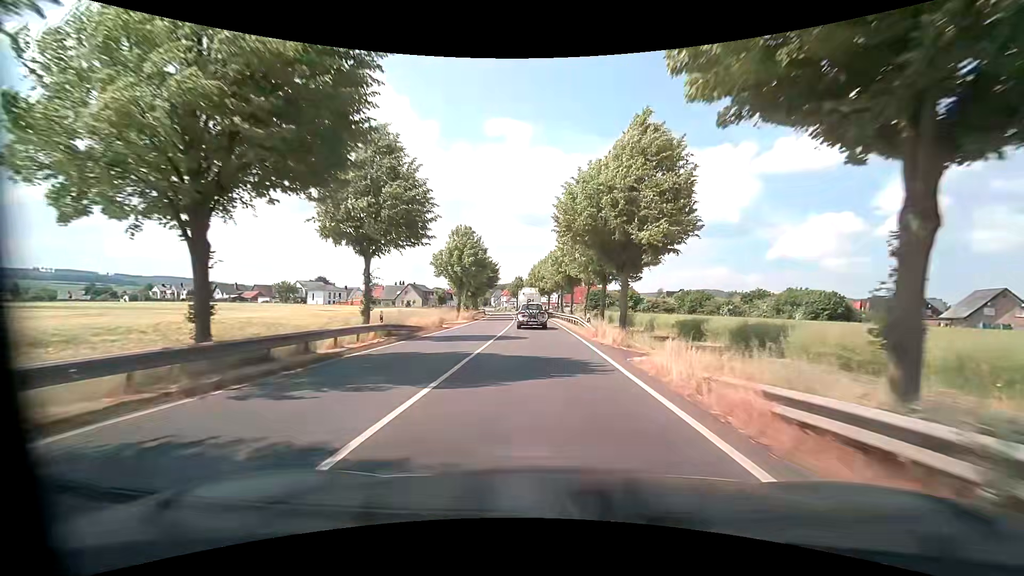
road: primary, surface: asphalt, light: Day
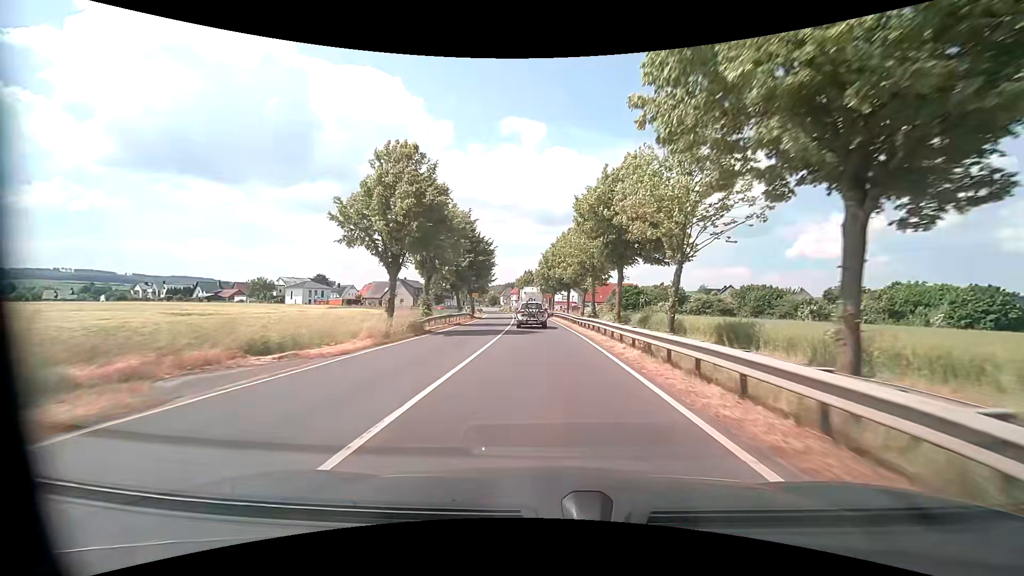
(-0.2, +26.9) m; -1°
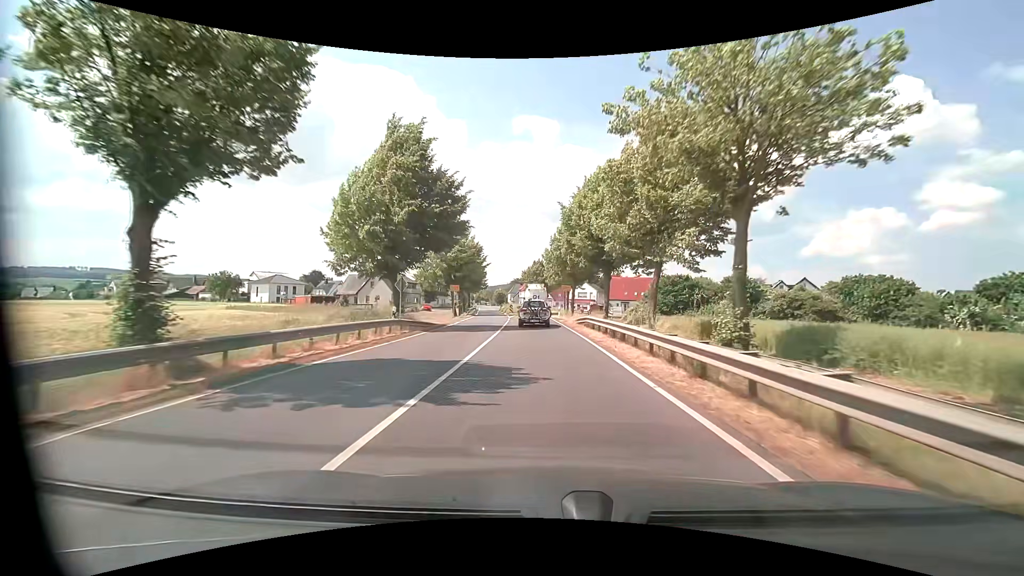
(-0.5, +26.4) m; -2°
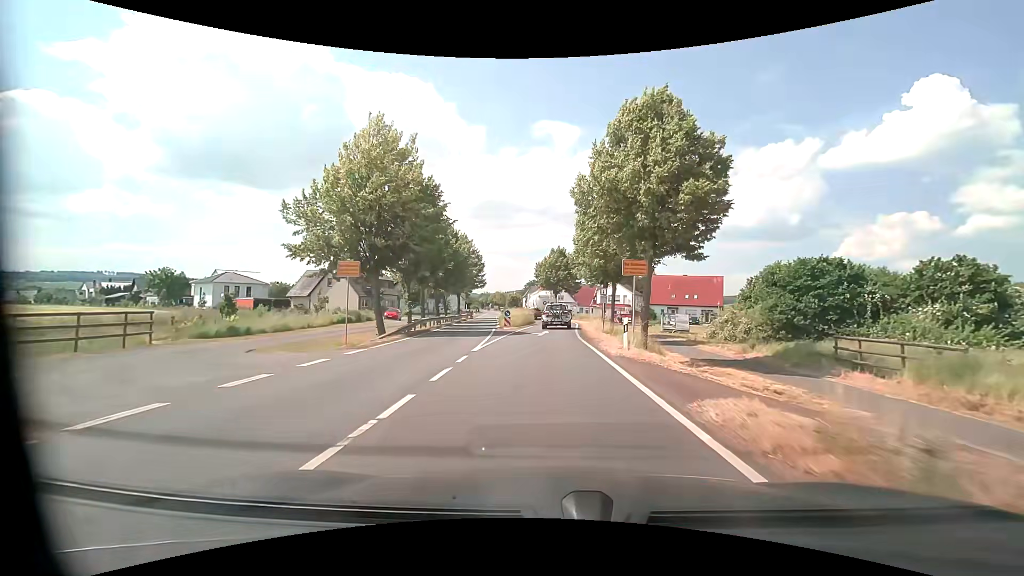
(-0.4, +30.7) m; -2°
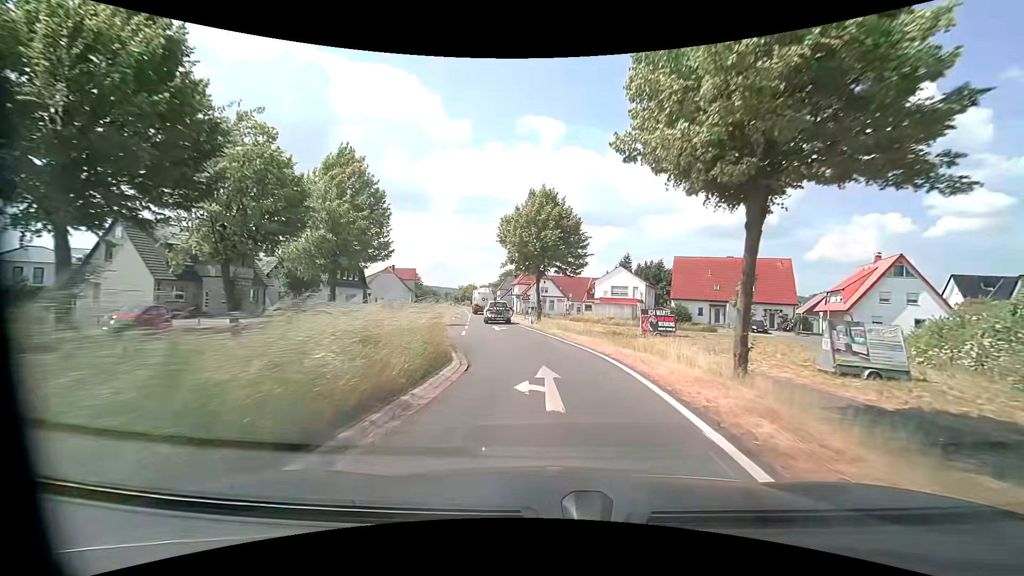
(+0.3, +37.4) m; +1°
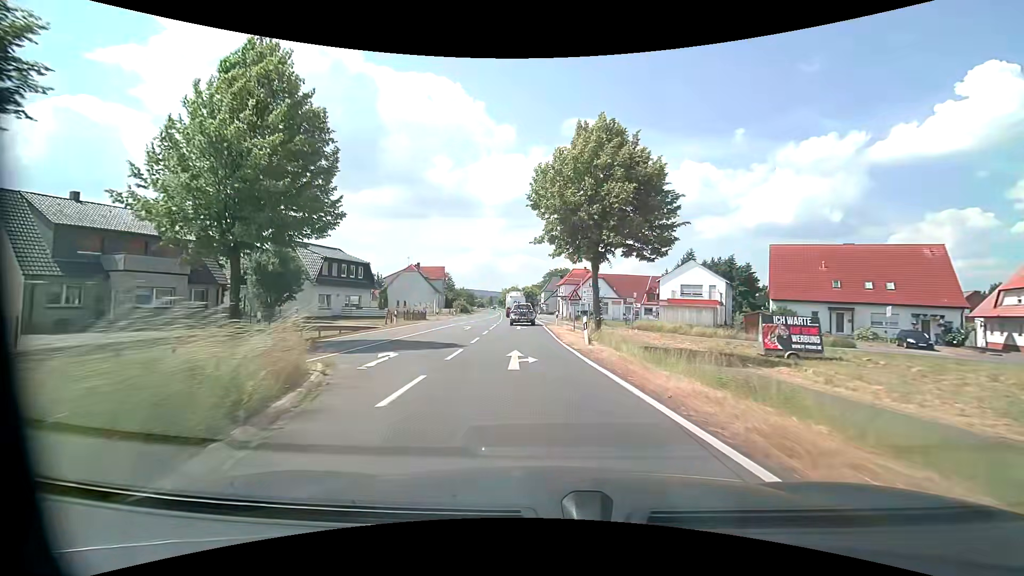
(-0.5, +15.4) m; -4°
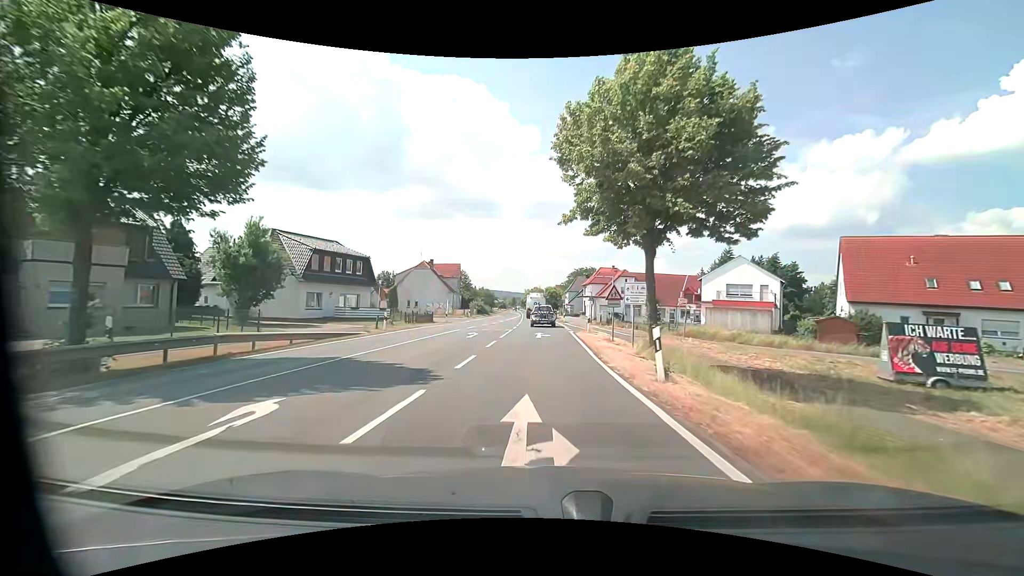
(-0.3, +7.7) m; -3°
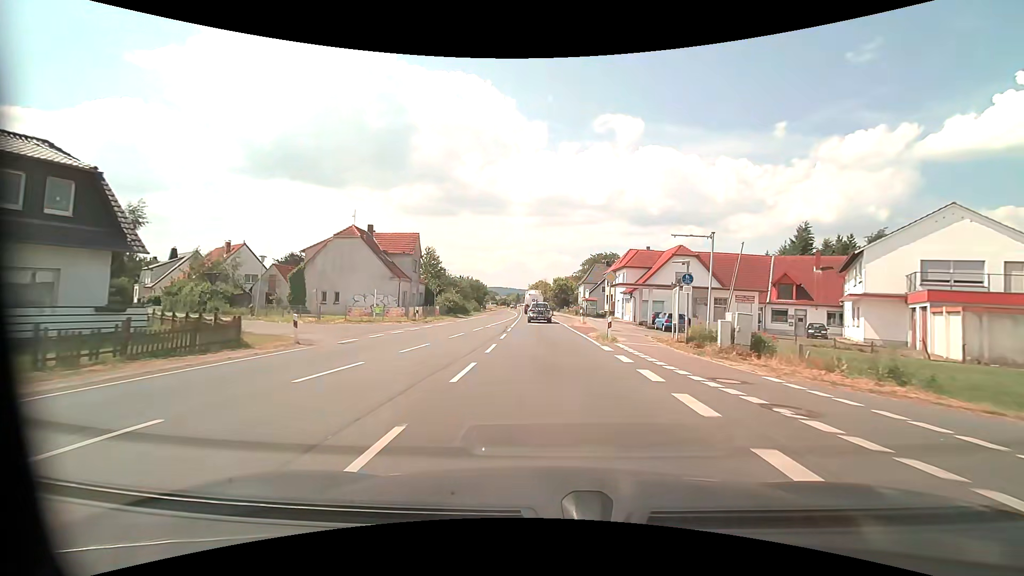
(-0.5, +31.0) m; -1°
(0, +10) (0, +20) (0, +30) (-1, +40) (-1, +50) (-1, +60) (-2, +70) (-2, +80) (-3, +90) (-3, +100) m
